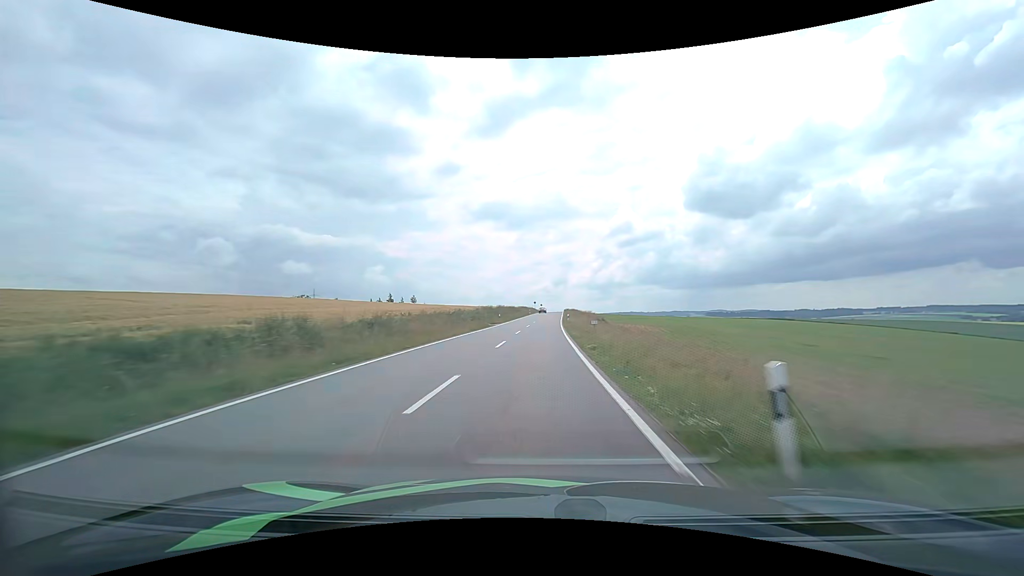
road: tertiary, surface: asphalt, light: Day
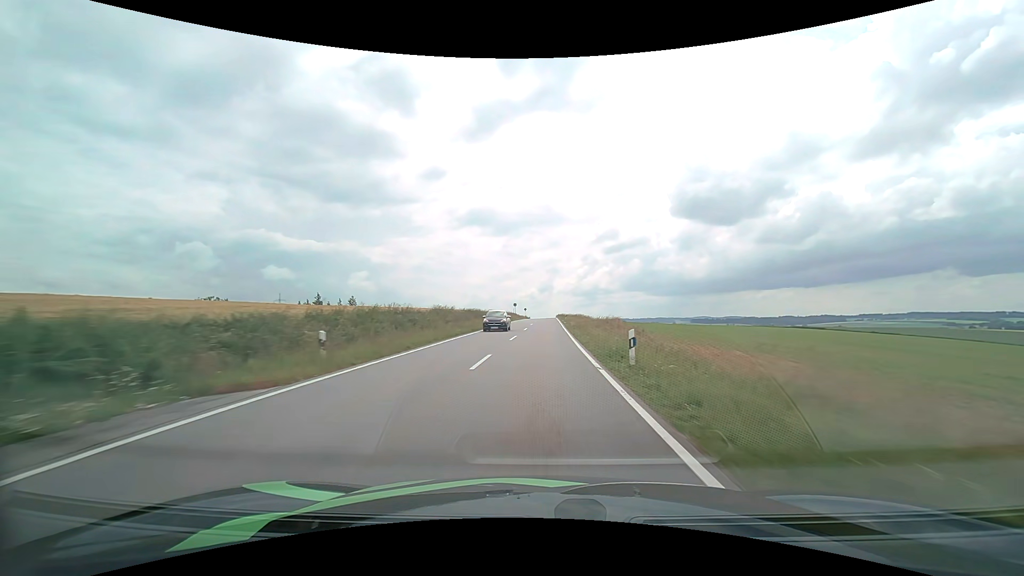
(+0.6, +44.0) m; +2°
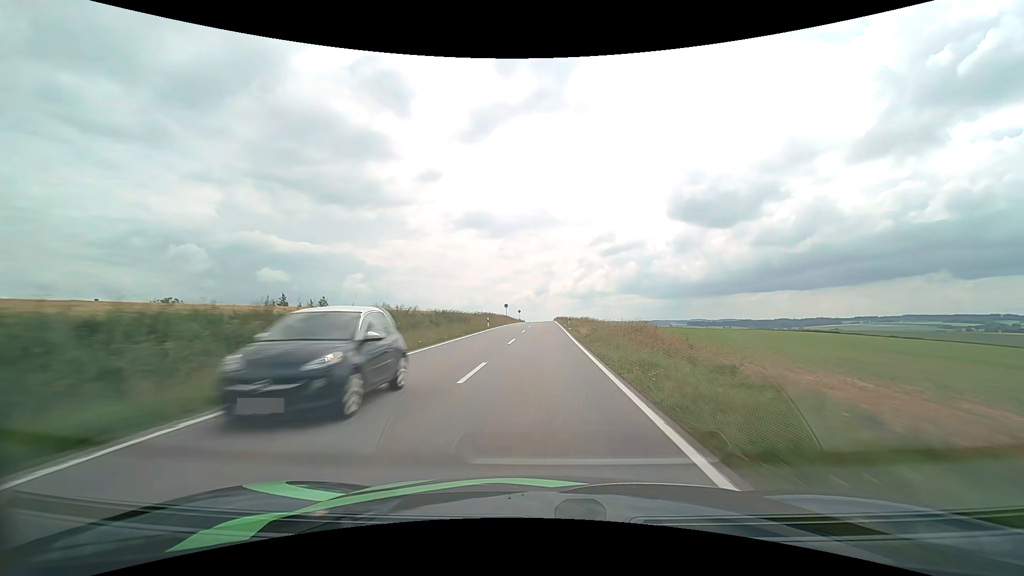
(+0.1, +14.5) m; +1°
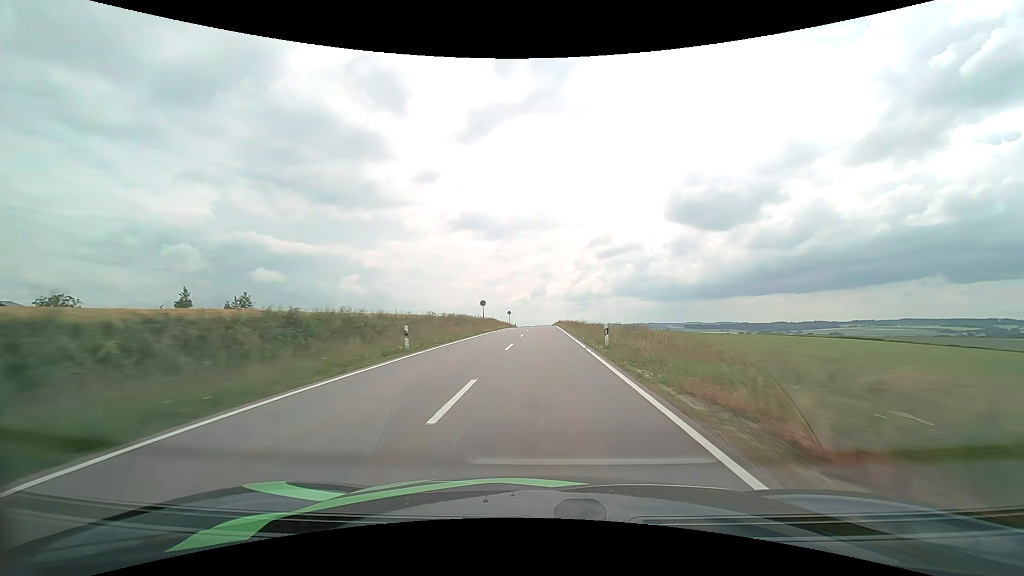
(+0.1, +28.4) m; 0°
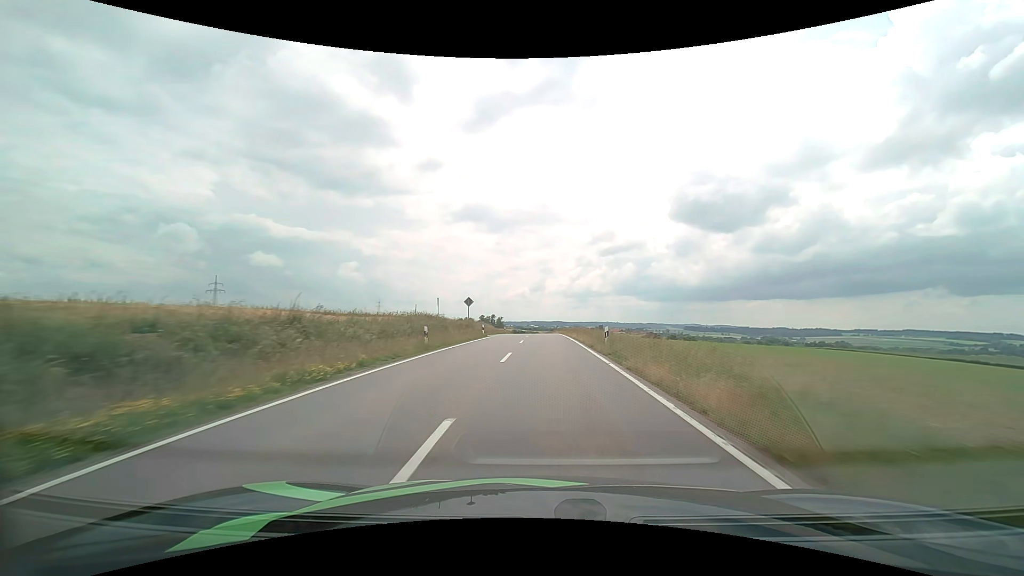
(+0.1, +52.9) m; 0°
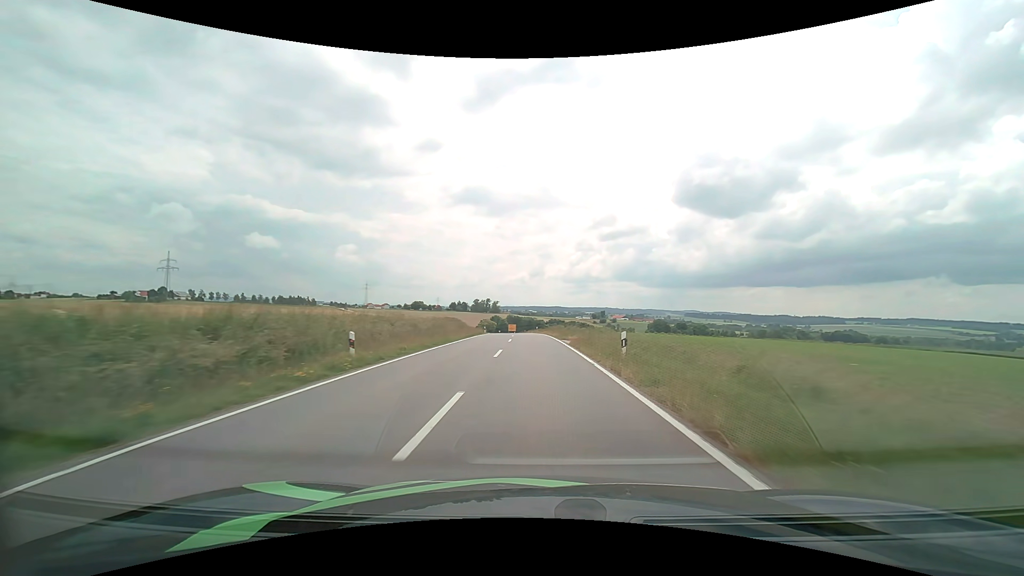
(+0.4, +59.1) m; 0°
(0, +10) (0, +20) (0, +30) (-1, +40) (-1, +50) (-2, +60) (-2, +70) (-3, +80) (-4, +90) (-5, +100) m
